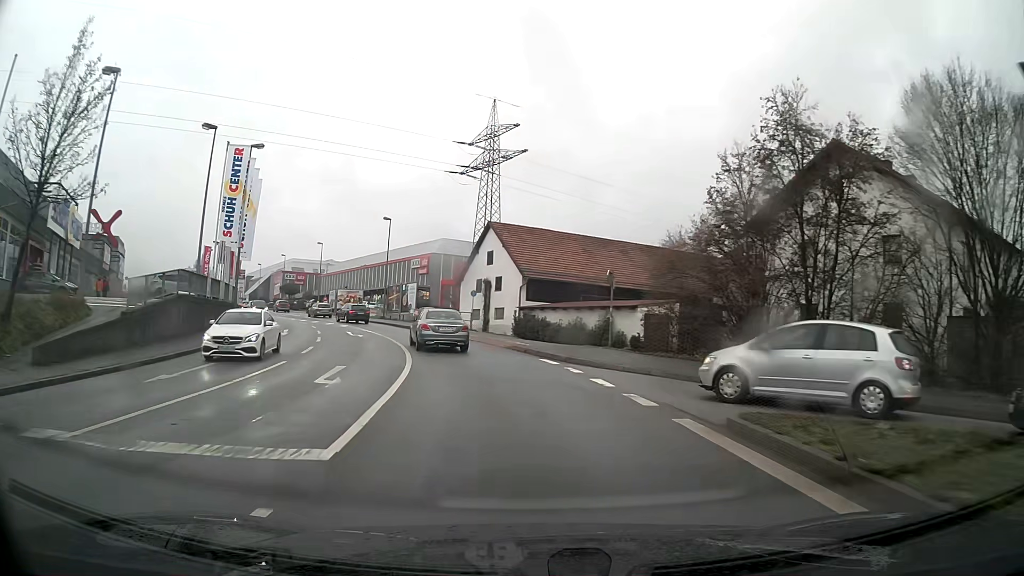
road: tertiary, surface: asphalt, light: Day
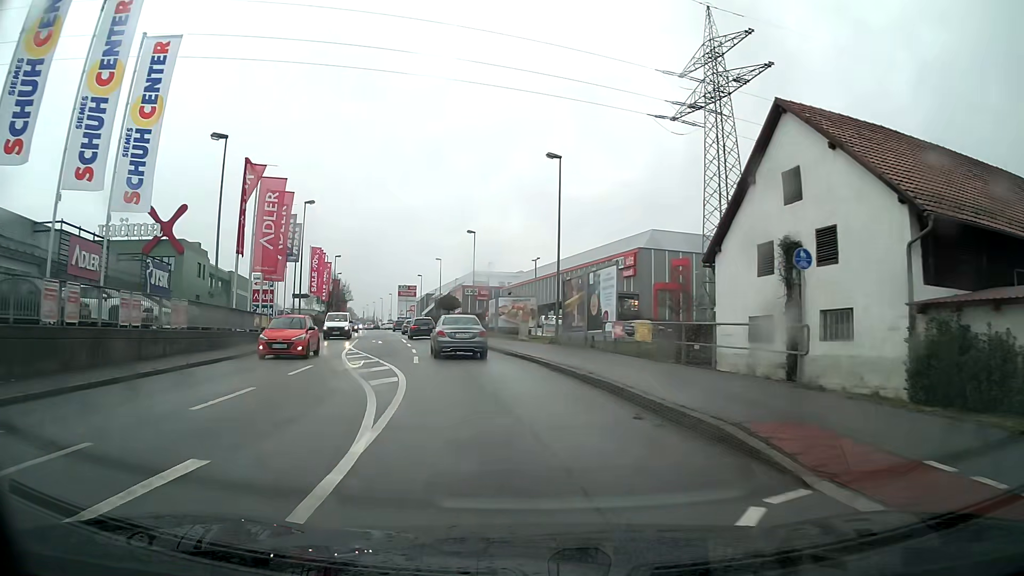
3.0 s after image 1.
(-4.6, +30.9) m; -17°
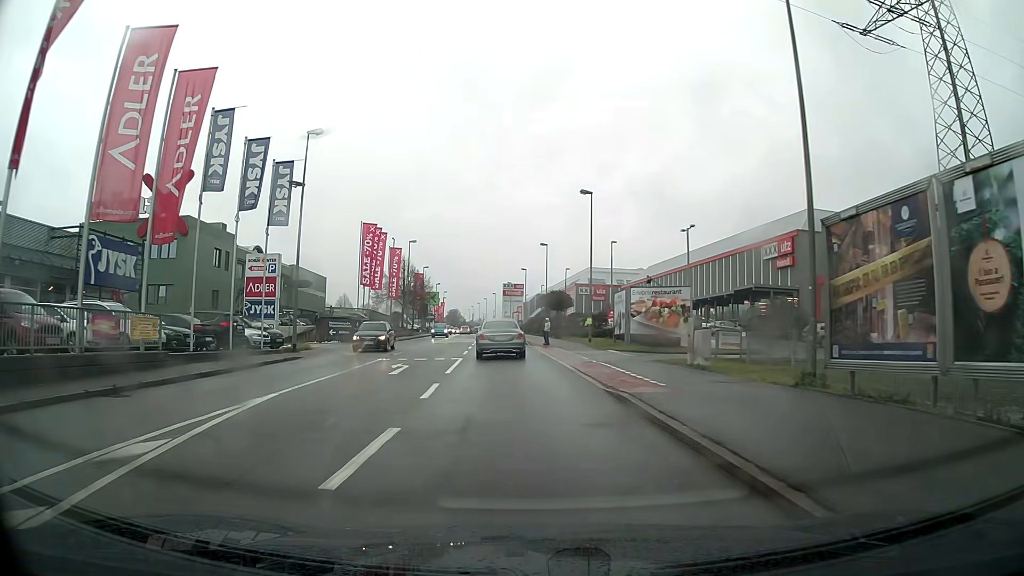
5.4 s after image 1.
(-1.8, +20.9) m; -9°
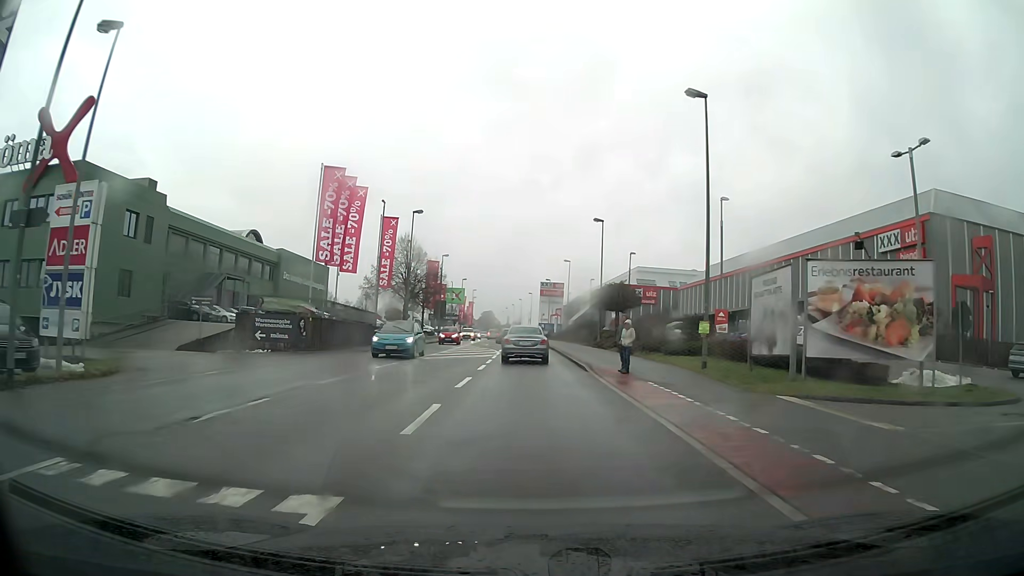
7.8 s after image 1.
(-0.7, +20.3) m; -3°
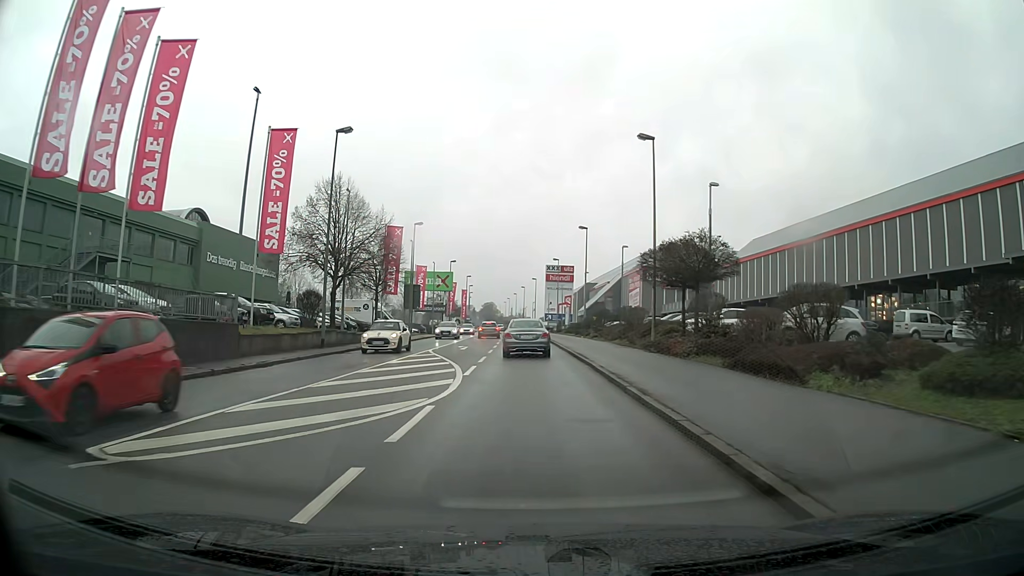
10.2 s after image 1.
(0.0, +21.9) m; 0°
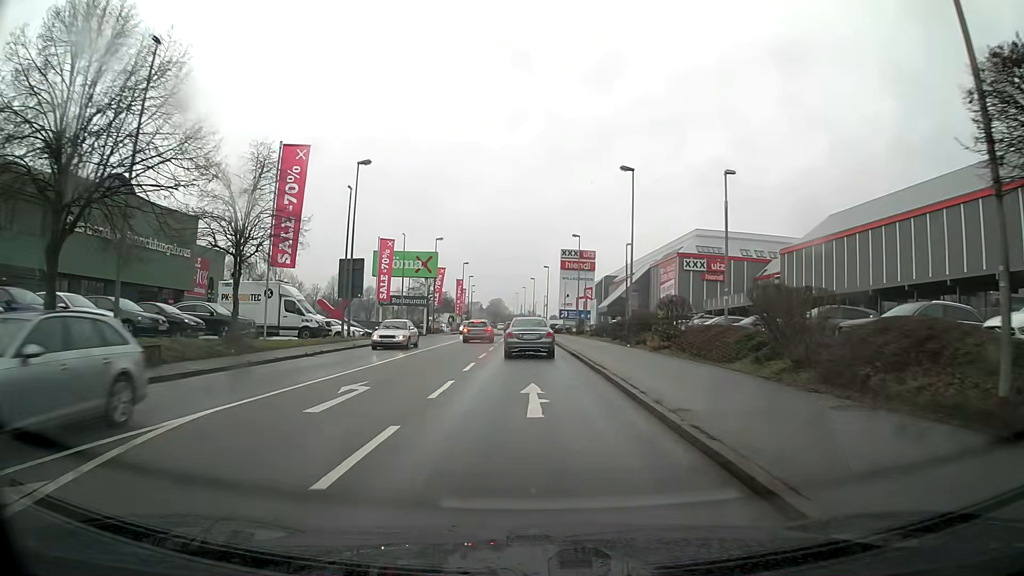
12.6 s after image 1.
(-0.1, +23.6) m; -1°
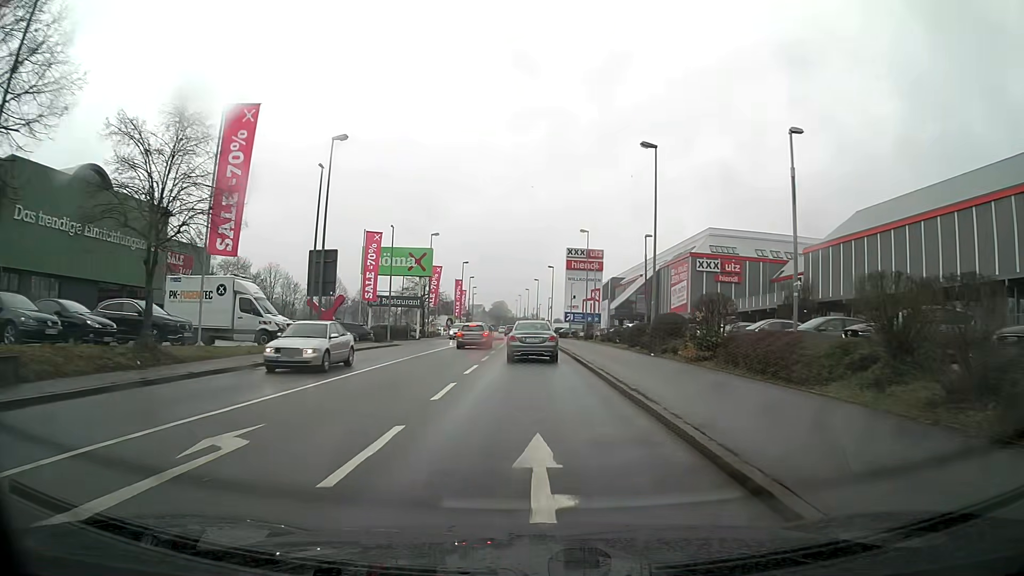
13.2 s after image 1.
(0.0, +6.0) m; 0°
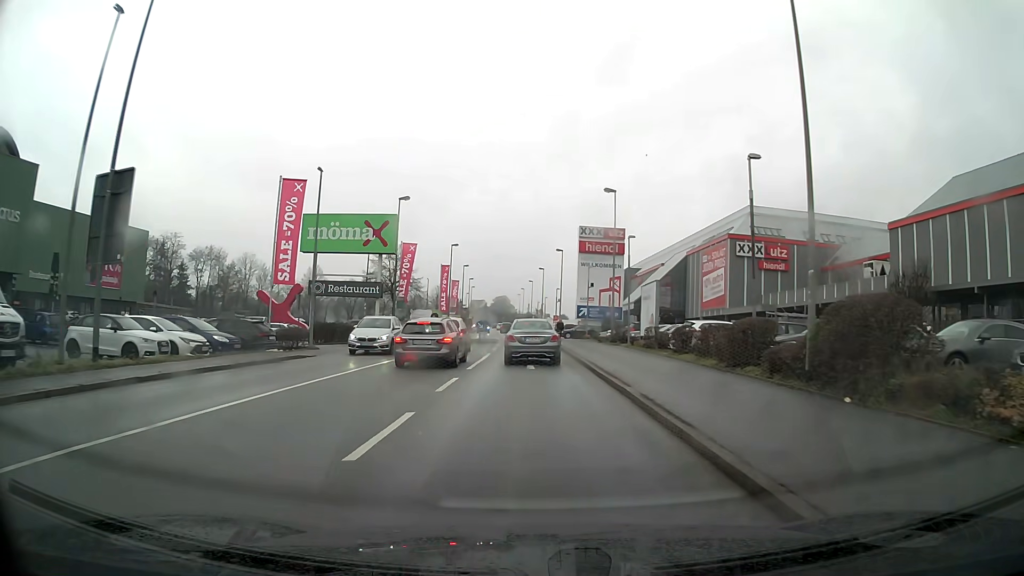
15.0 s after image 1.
(0.0, +17.8) m; 0°
(0, +10) (0, +20) (0, +30) (0, +40) (-1, +50) (-2, +60) (-2, +70) (-3, +80) (-3, +90) (-4, +100) m
